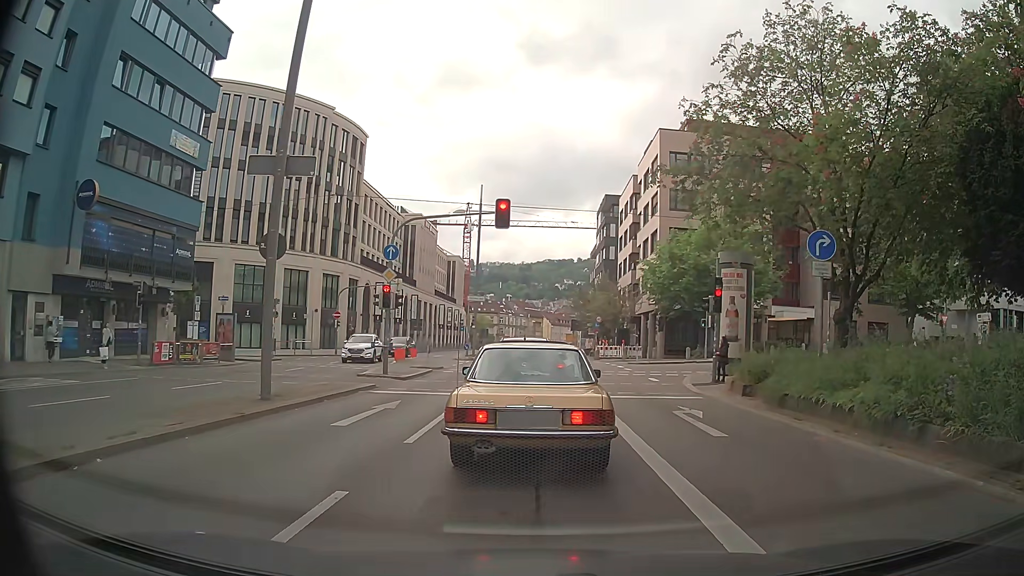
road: primary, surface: asphalt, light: Day
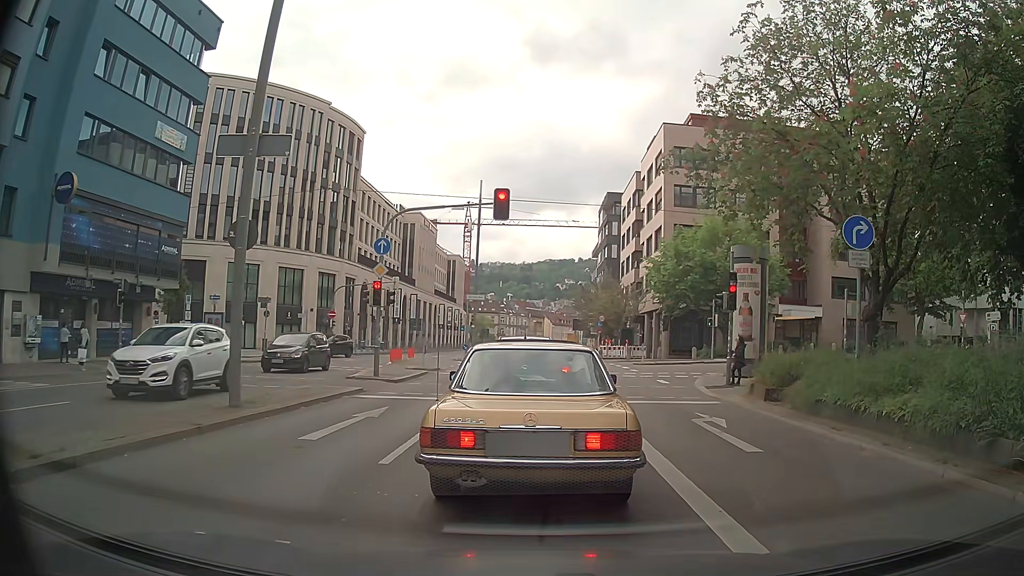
(0.0, +1.6) m; 0°
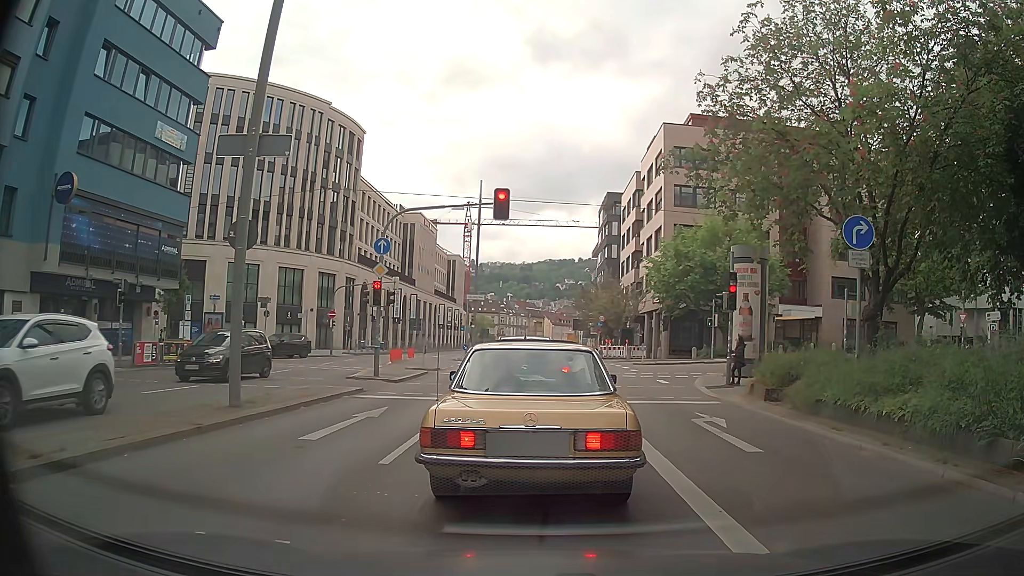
(0.0, 0.0) m; 0°
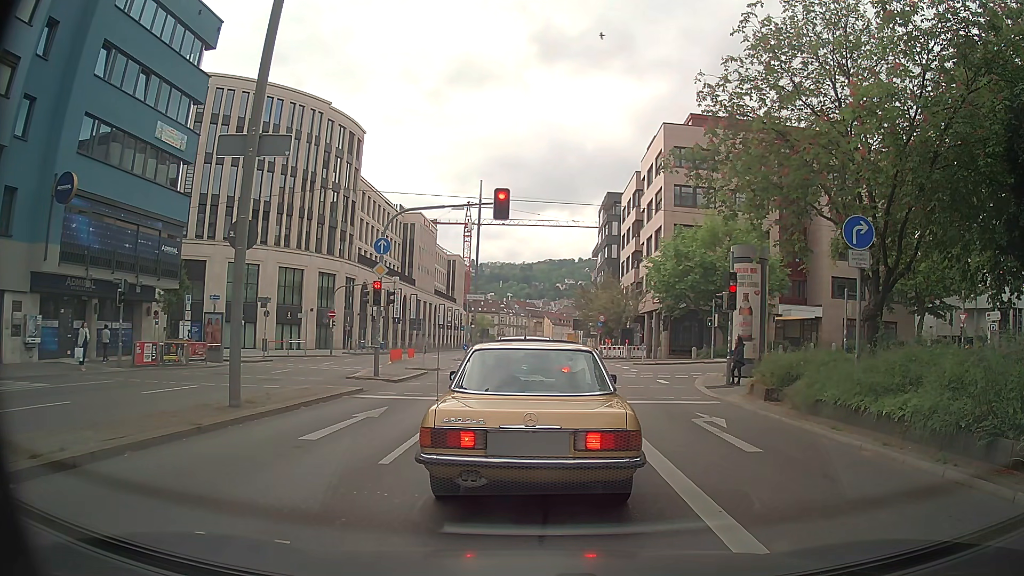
(0.0, 0.0) m; 0°
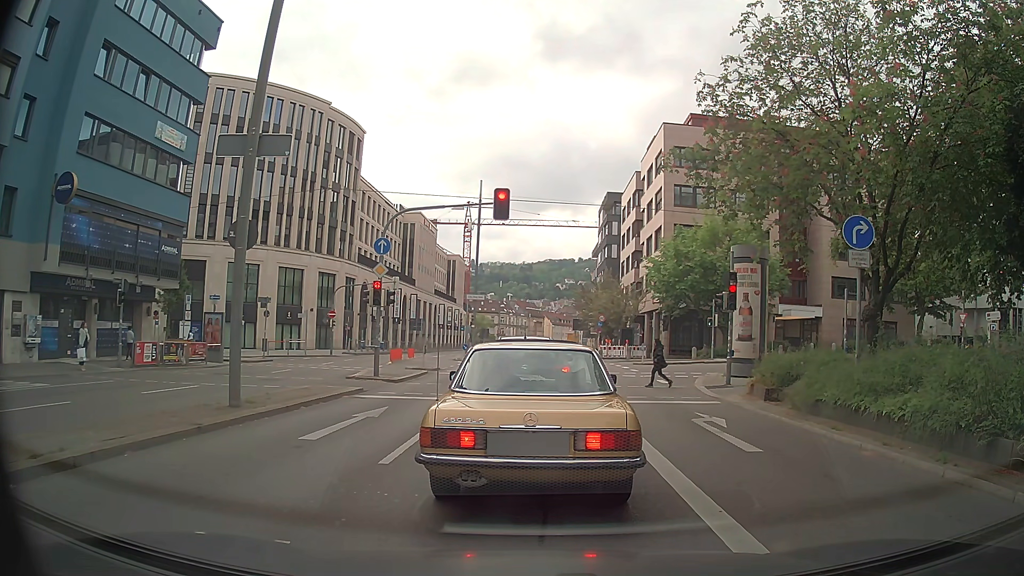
(0.0, 0.0) m; 0°
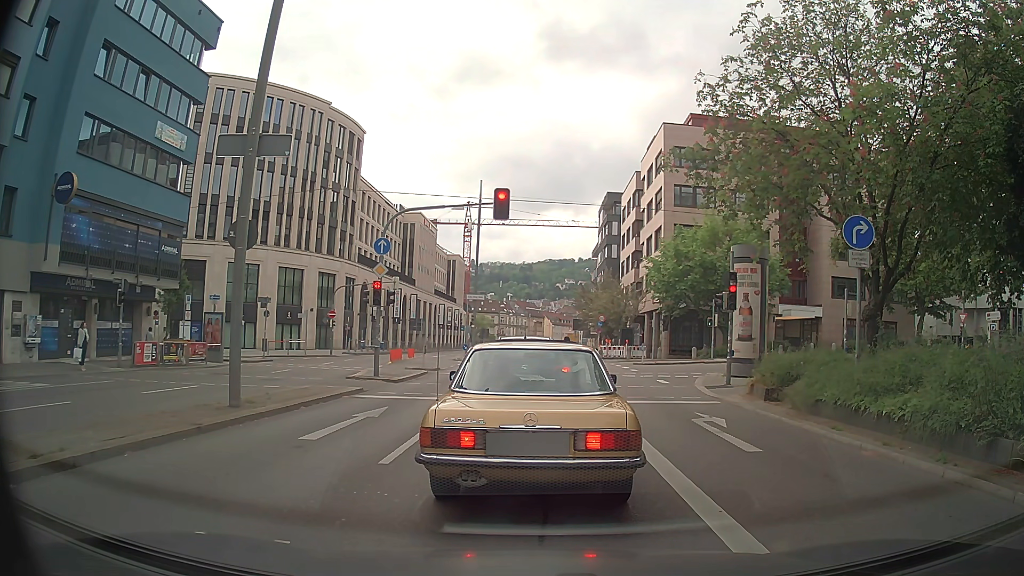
(0.0, 0.0) m; 0°
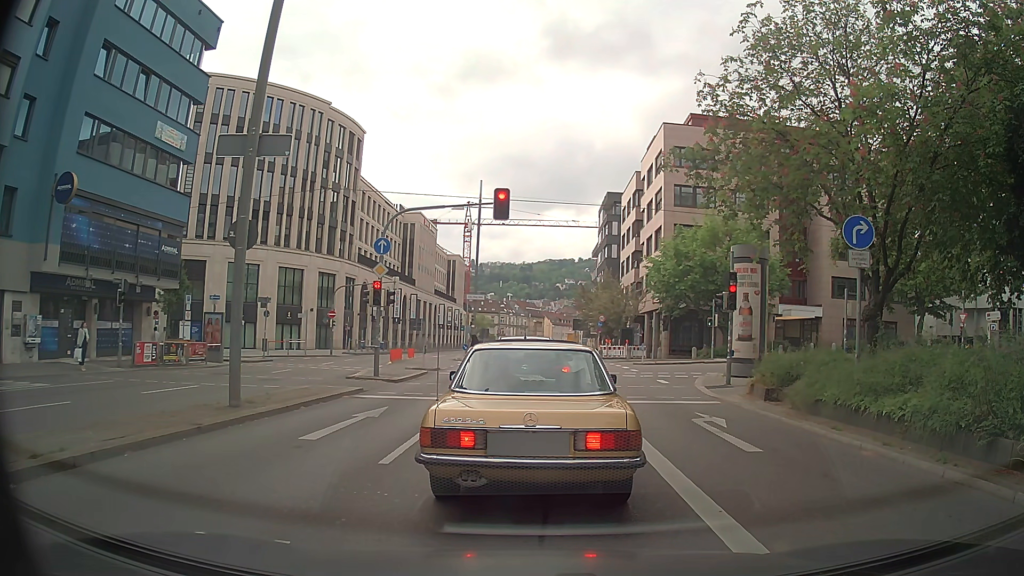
(0.0, 0.0) m; 0°
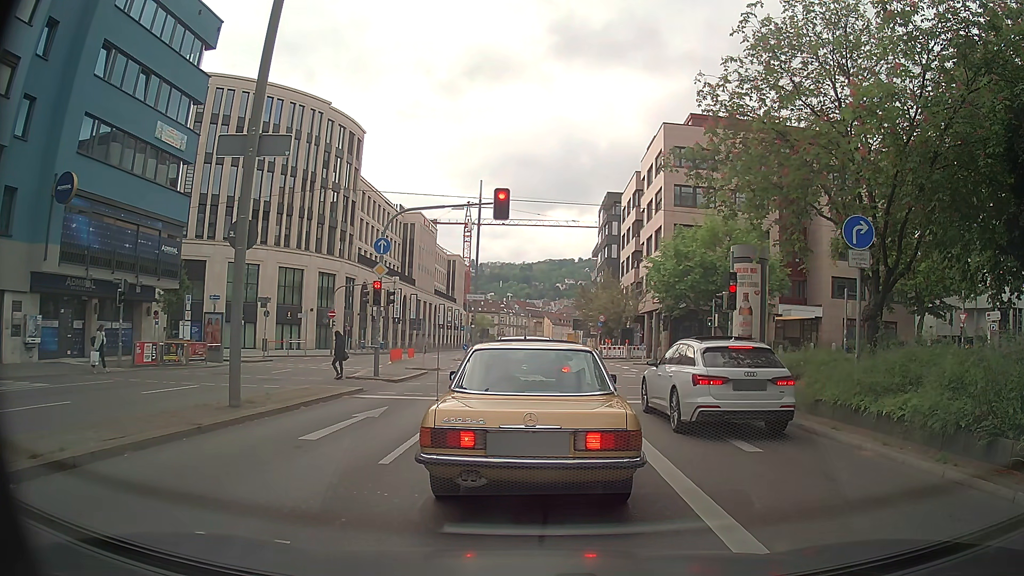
(0.0, 0.0) m; 0°
